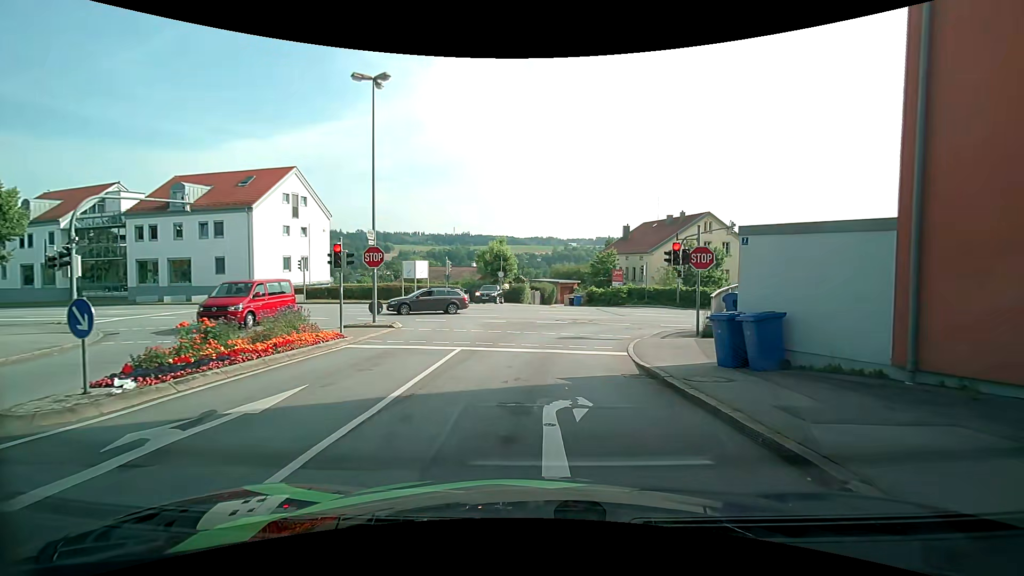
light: Day
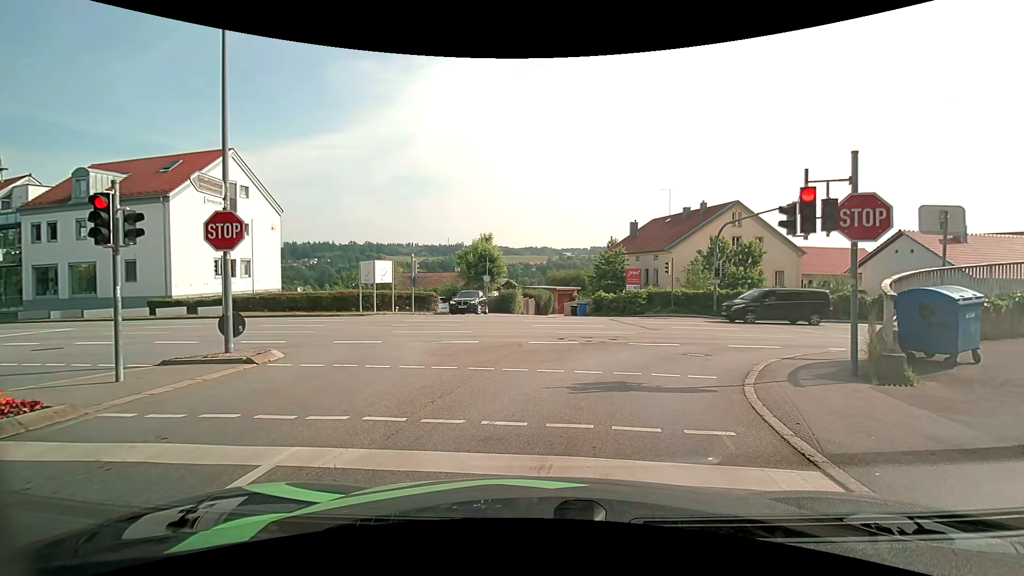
(+0.2, +9.2) m; +3°
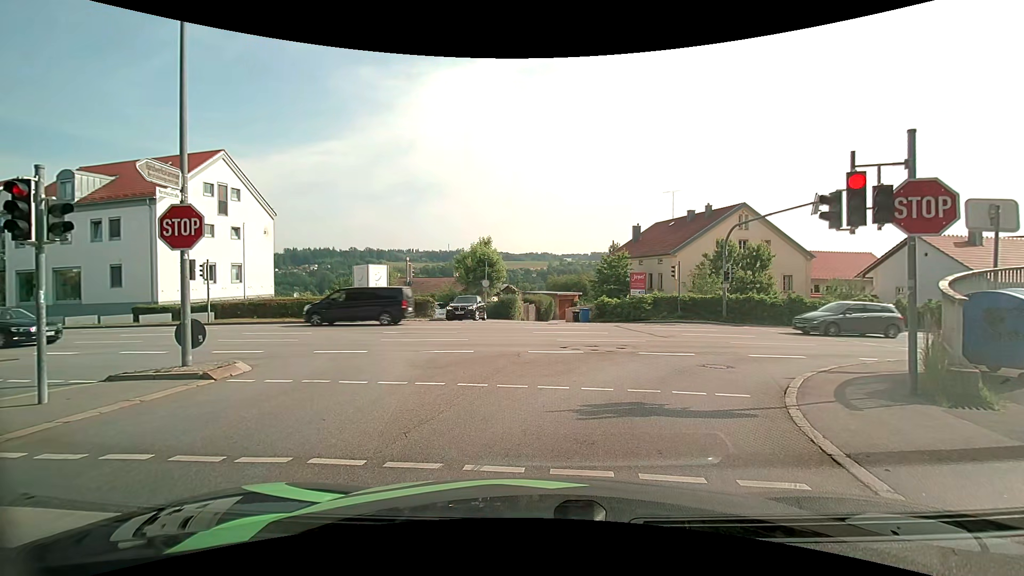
(0.0, +1.3) m; -1°
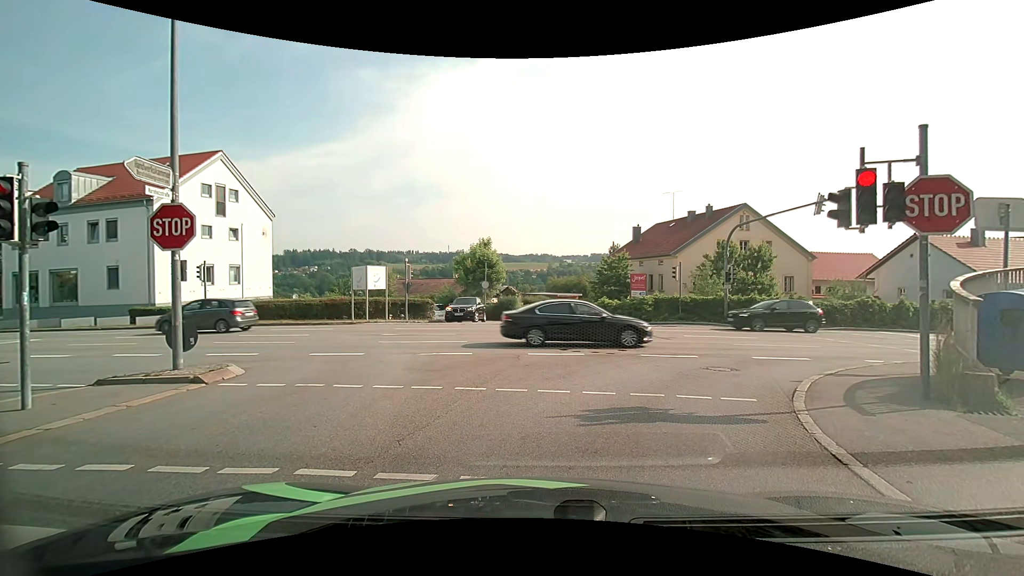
(0.0, +0.3) m; 0°
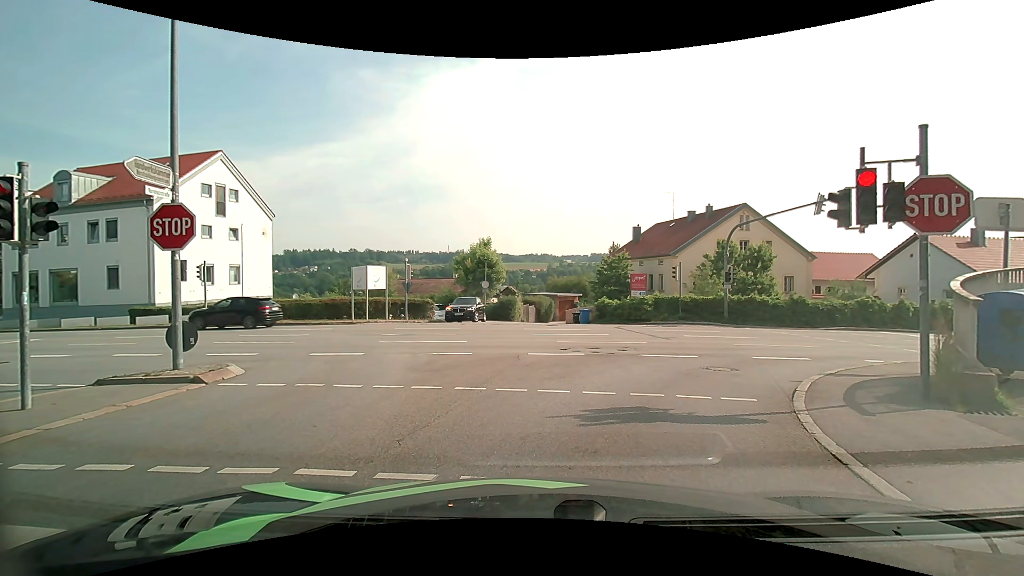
(0.0, 0.0) m; 0°
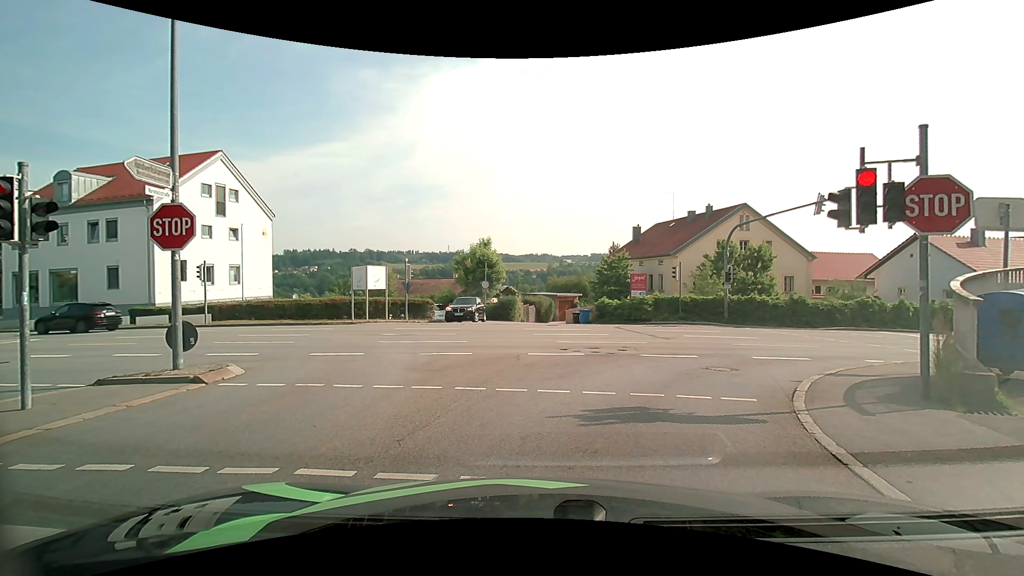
(0.0, 0.0) m; 0°
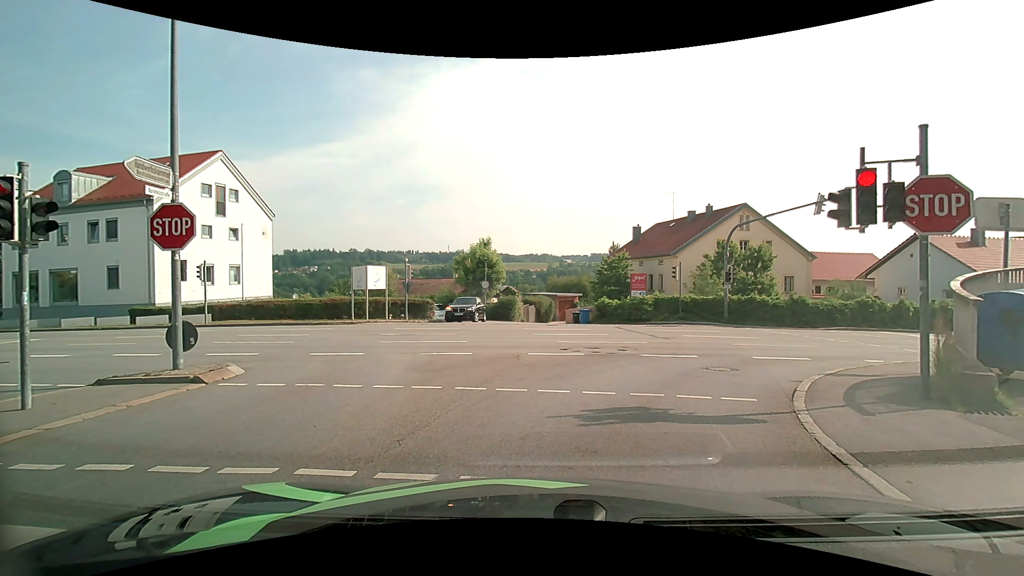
(0.0, 0.0) m; 0°
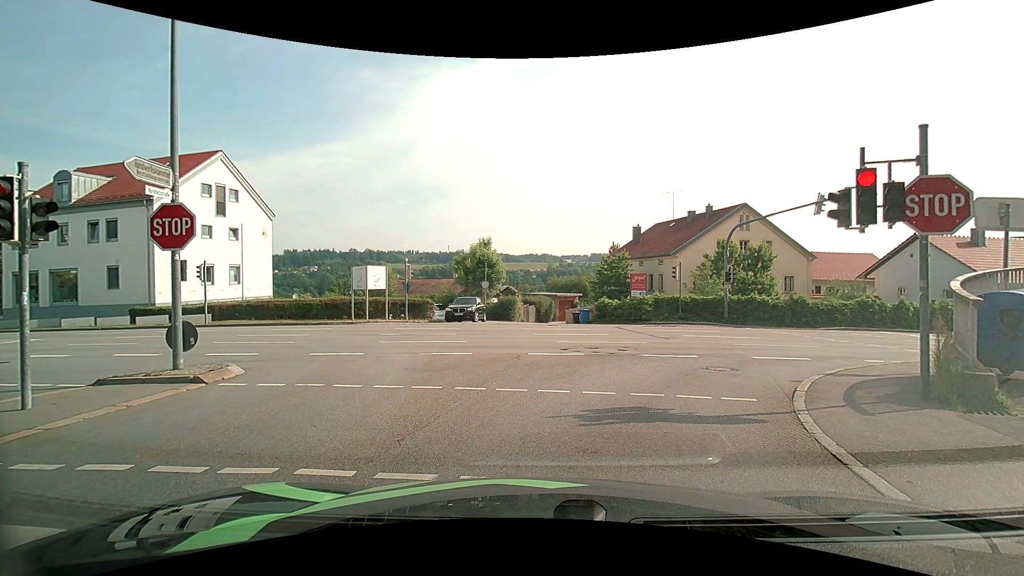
(0.0, 0.0) m; 0°
(+1, +10) (+7, +17) (+17, +20) (+27, +22) (+36, +25) (+46, +27) (+55, +31) (+64, +35) (+73, +40) (+81, +46) m
